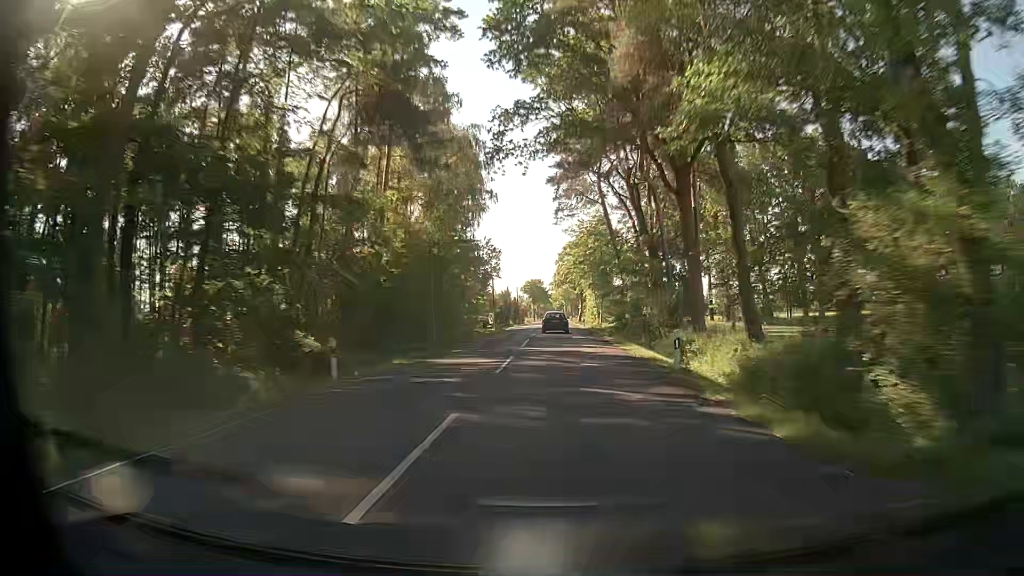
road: secondary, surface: asphalt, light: Day
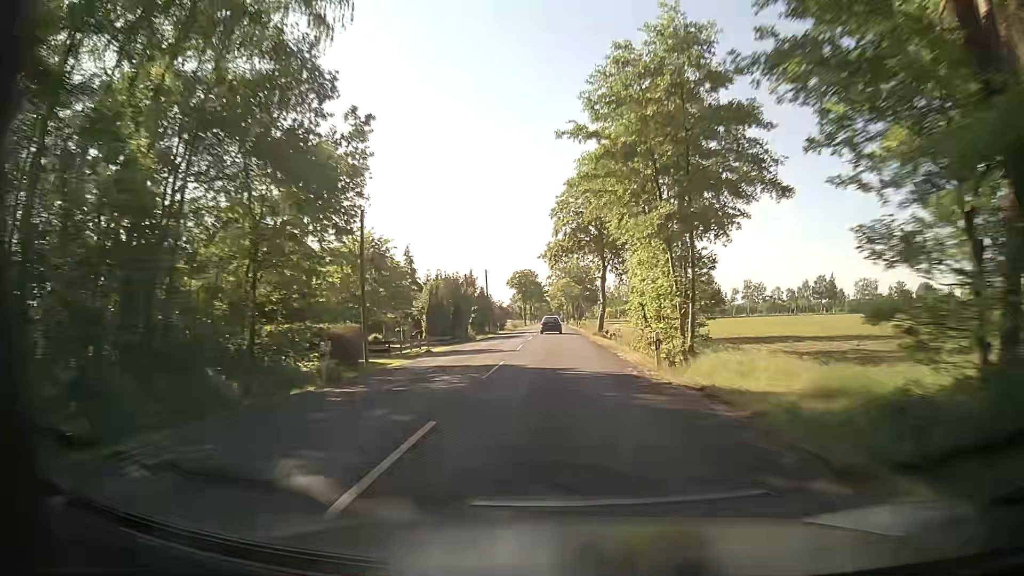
(+0.1, +48.6) m; 0°
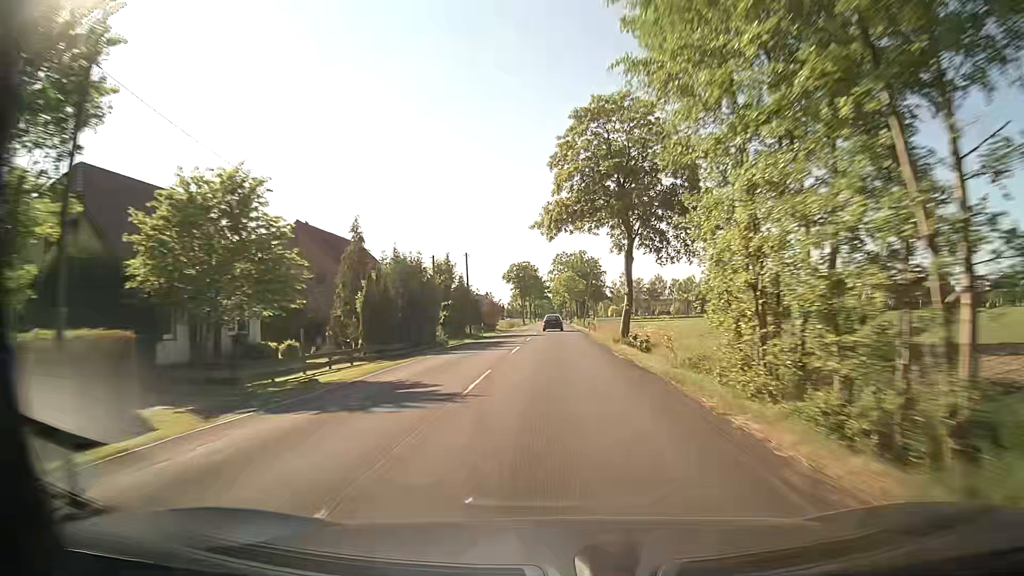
(+0.1, +16.1) m; 0°
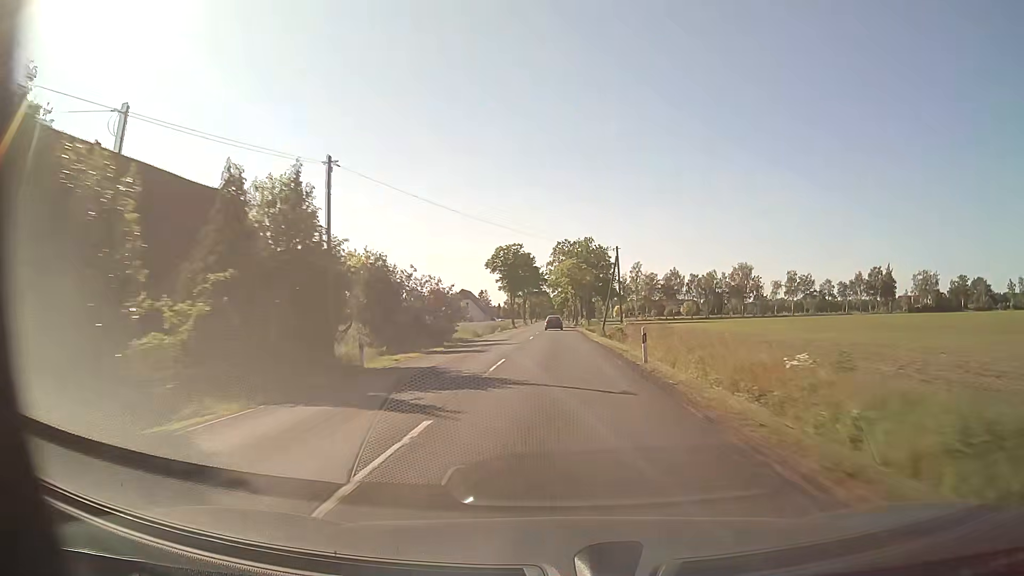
(0.0, +32.3) m; 0°
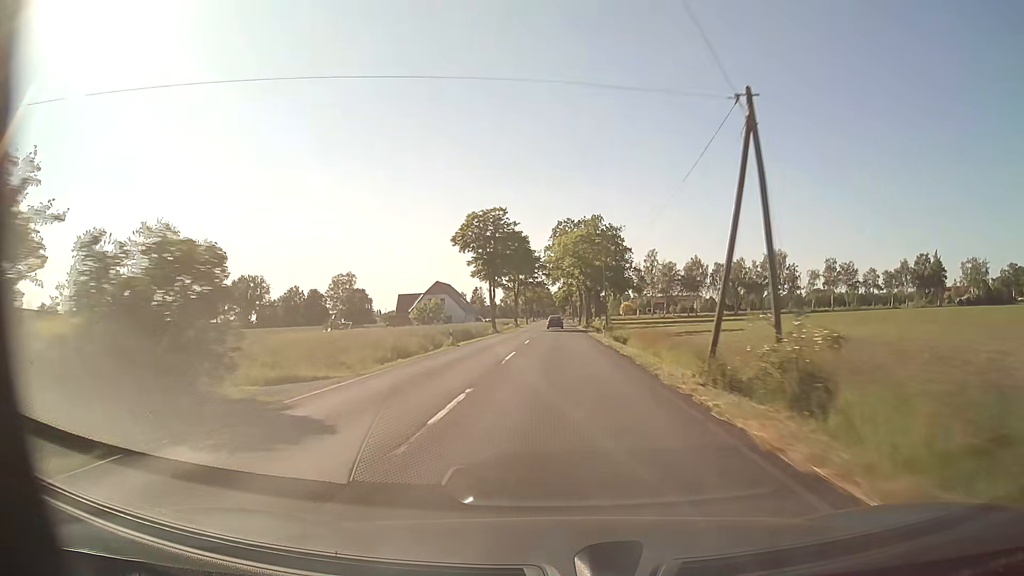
(0.0, +32.3) m; 0°
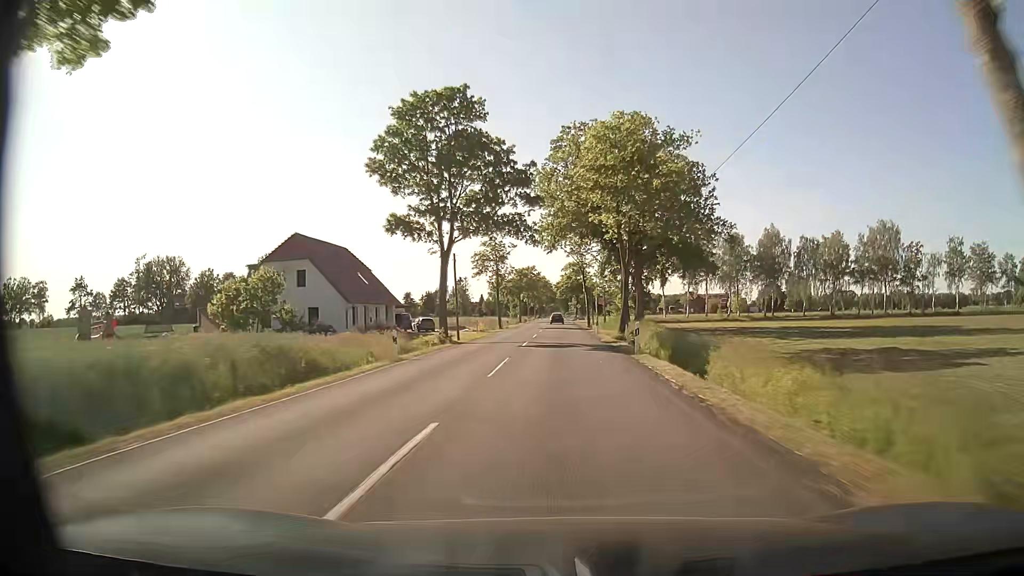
(-0.2, +64.6) m; 0°
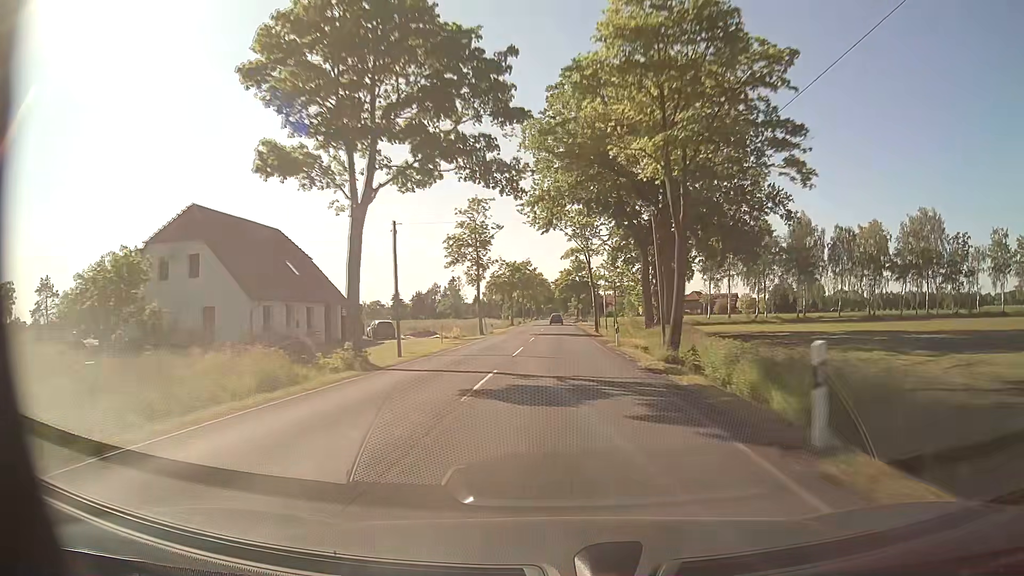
(0.0, +16.2) m; 0°
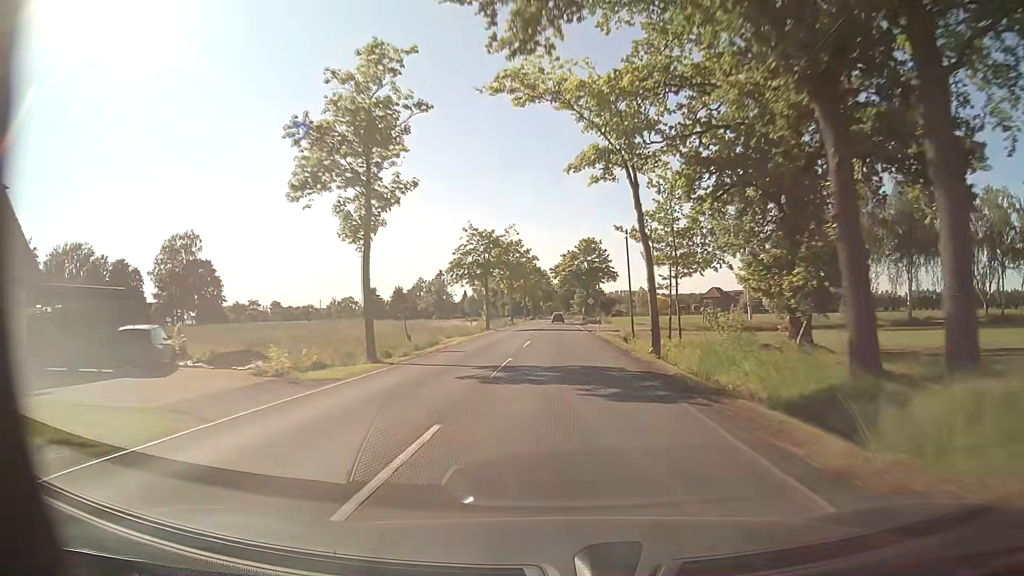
(0.0, +32.3) m; 0°
(0, +10) (0, +20) (0, +30) (0, +40) (0, +50) (0, +60) (0, +70) (0, +80) (0, +90) (0, +100) m
